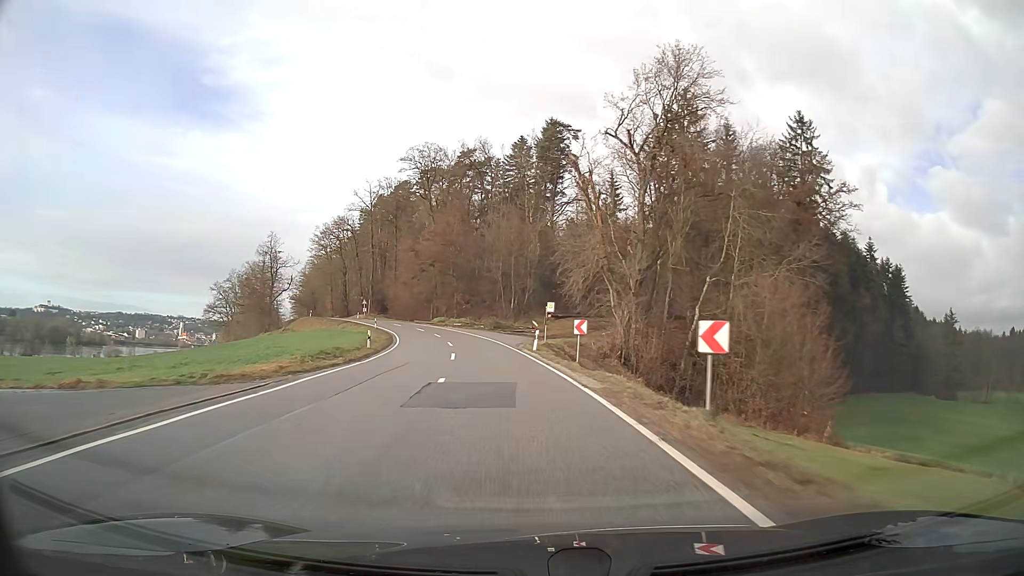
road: secondary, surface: asphalt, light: Day
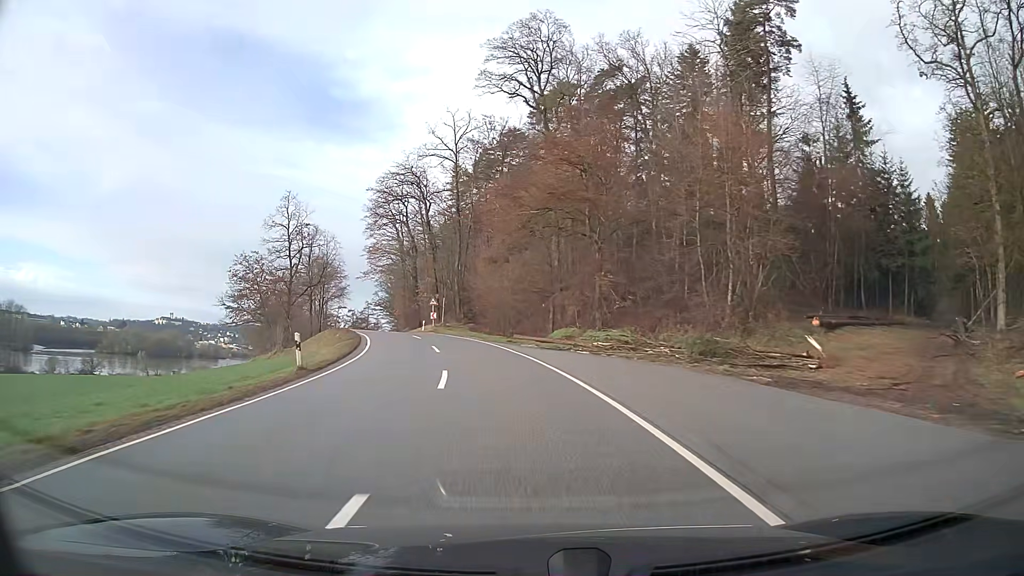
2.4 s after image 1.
(-5.2, +47.4) m; -13°
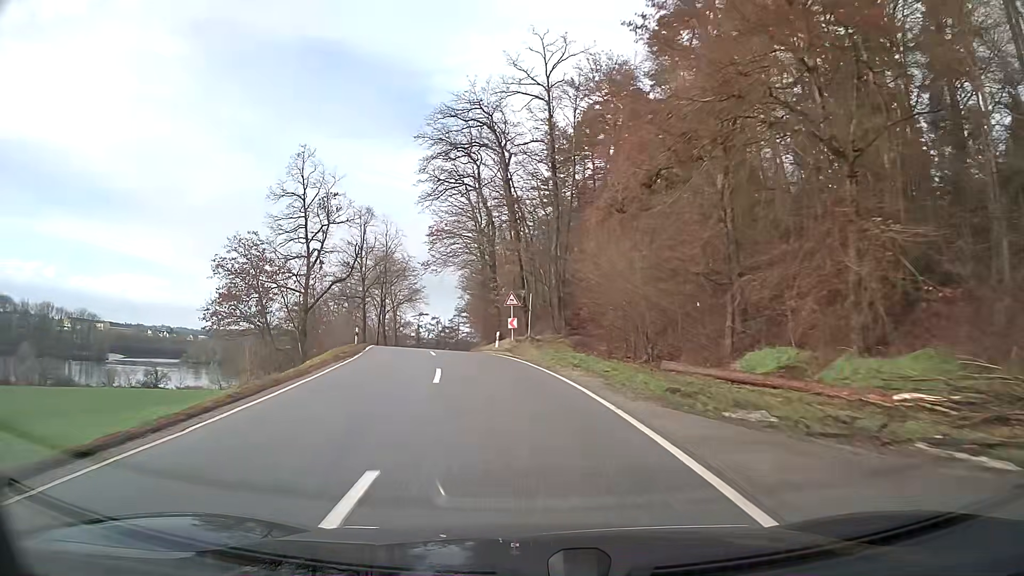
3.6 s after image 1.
(-1.8, +23.4) m; -9°
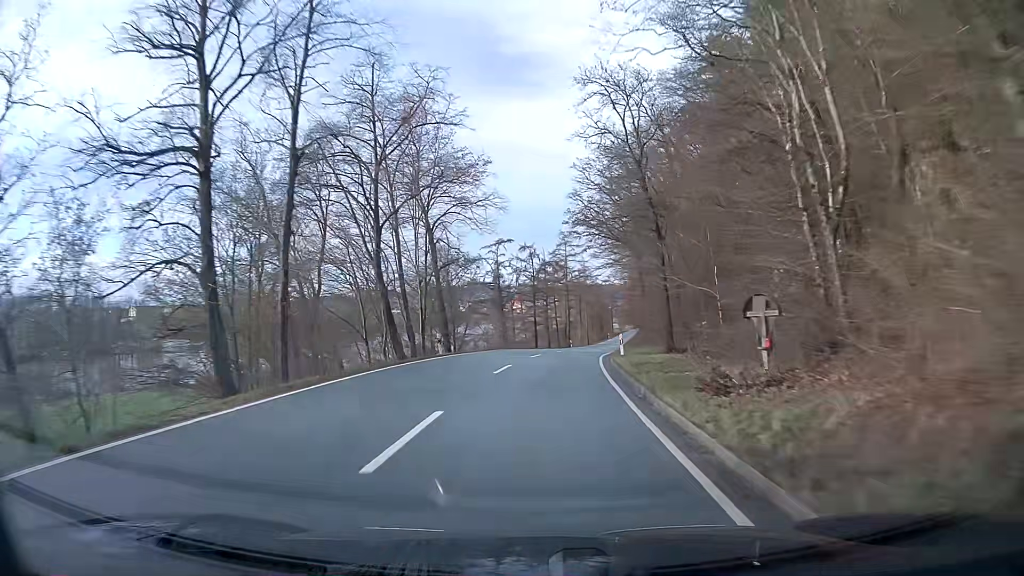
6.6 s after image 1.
(-6.2, +56.5) m; -6°
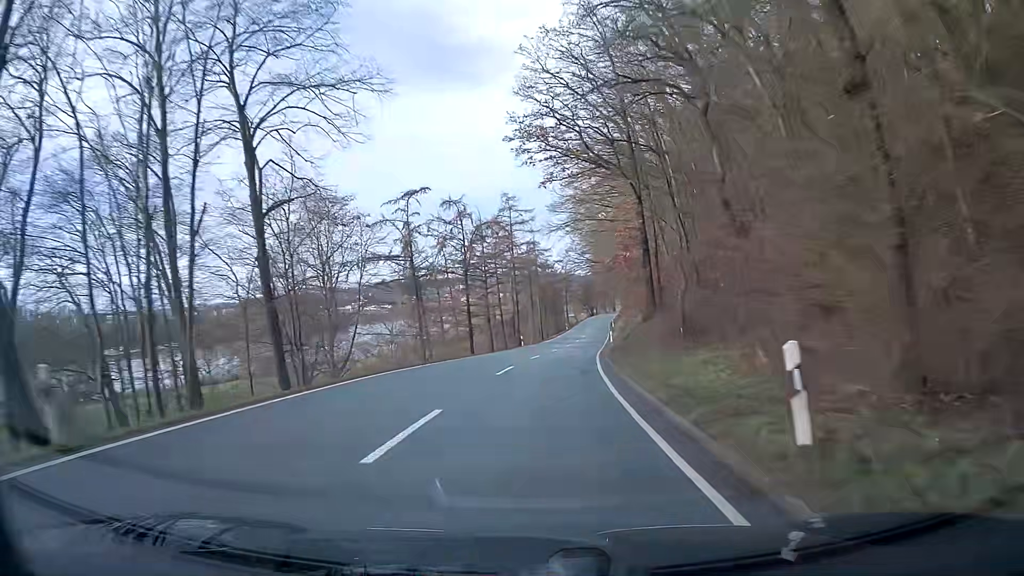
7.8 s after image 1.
(+1.0, +23.4) m; +5°
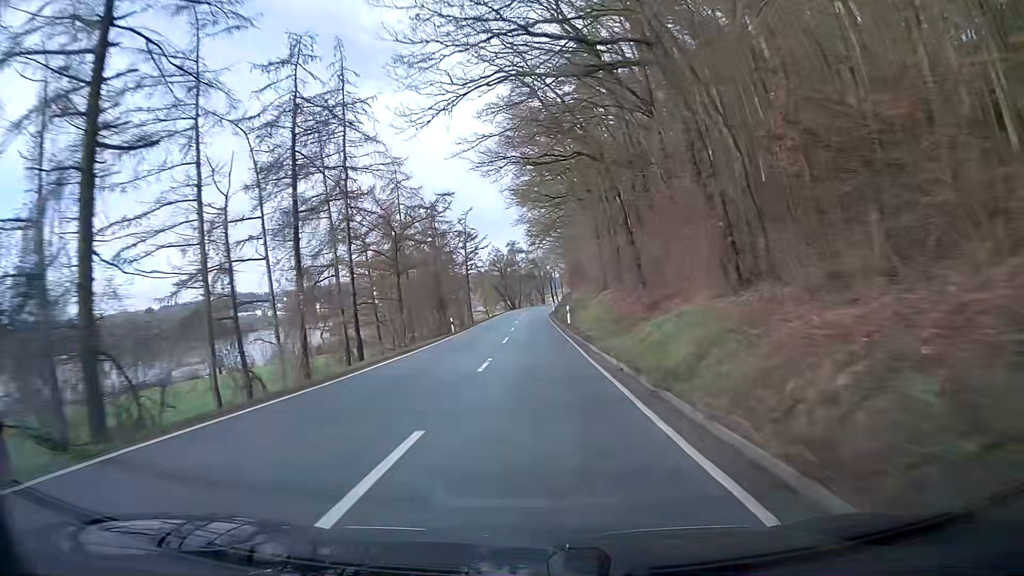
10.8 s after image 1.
(+4.2, +63.3) m; +6°
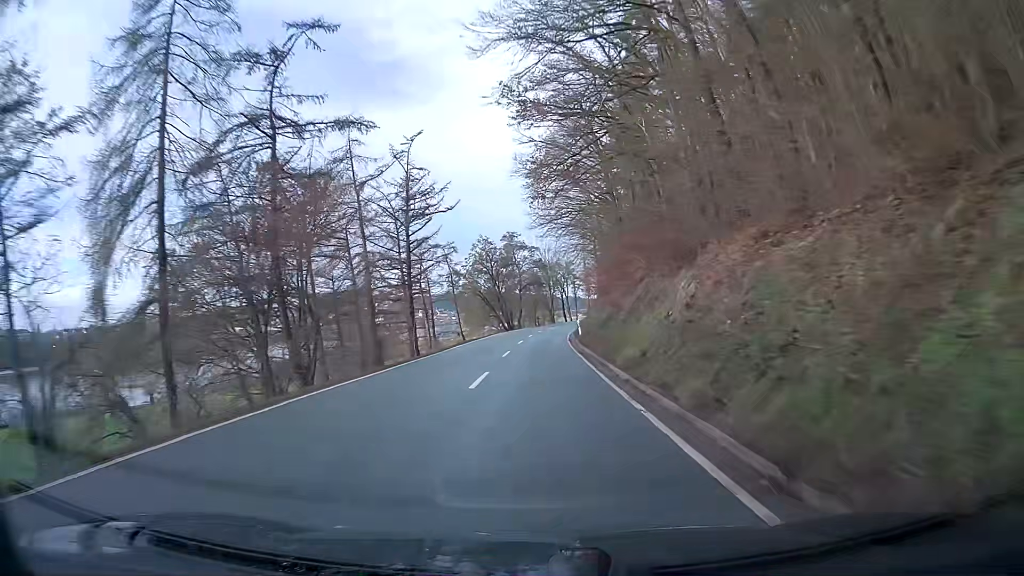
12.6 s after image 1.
(-0.4, +40.4) m; 0°
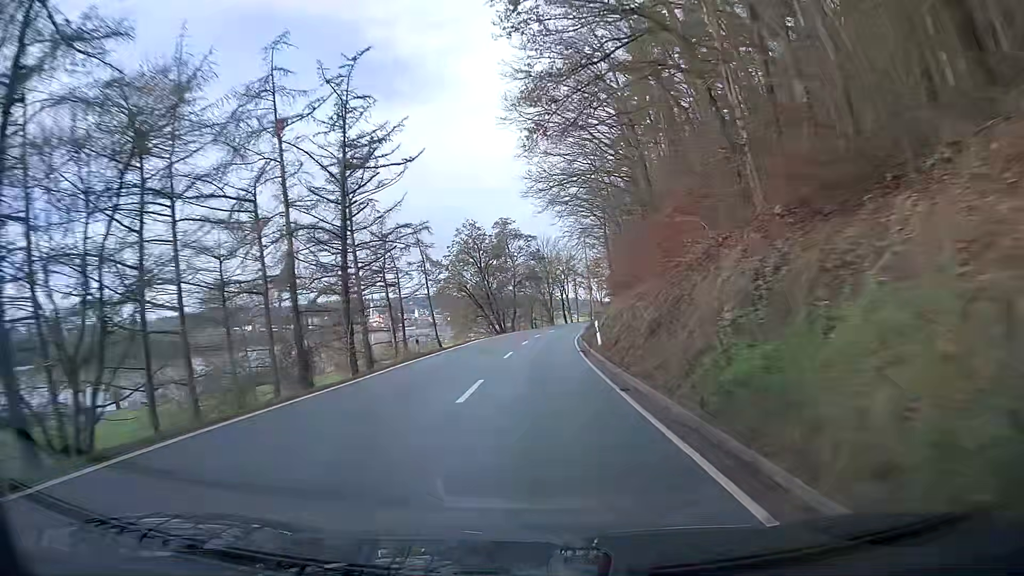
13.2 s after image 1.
(+0.1, +13.6) m; +1°
